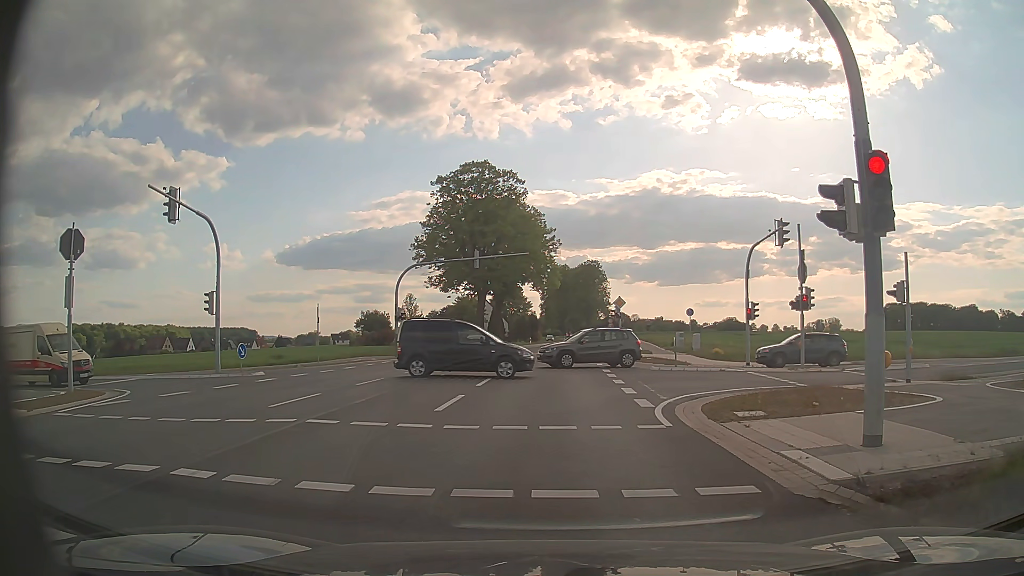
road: secondary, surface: asphalt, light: Day
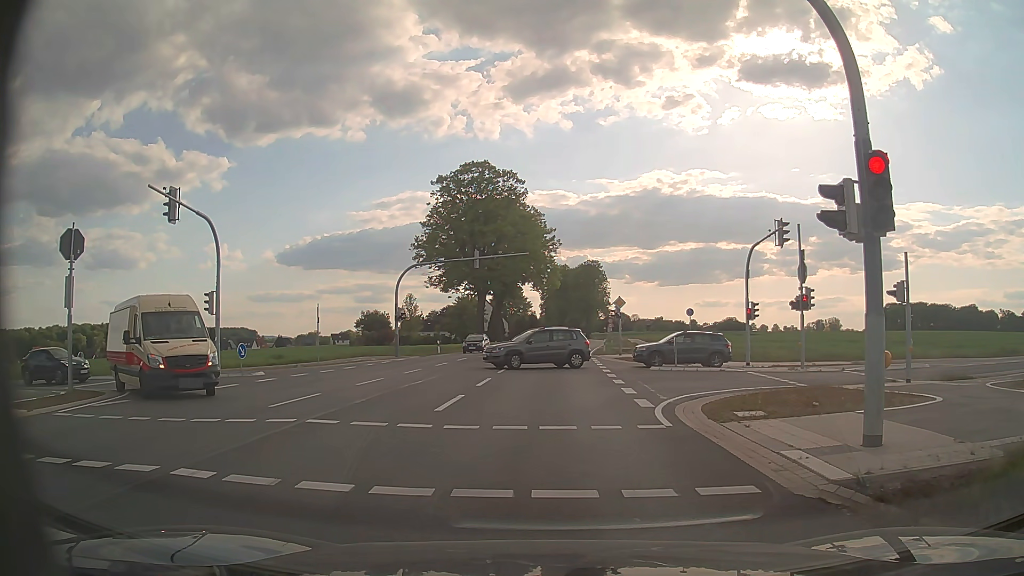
(0.0, 0.0) m; 0°
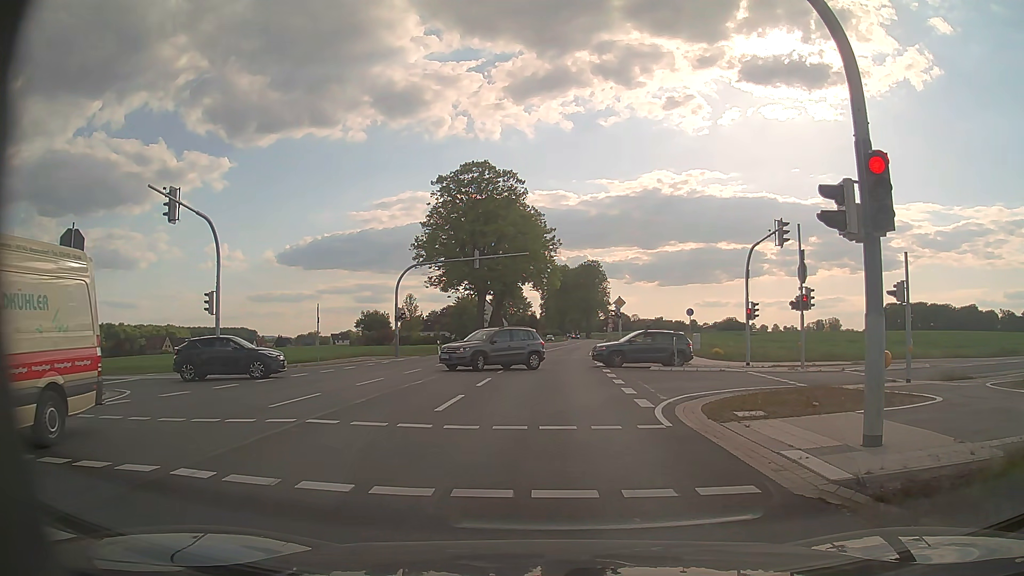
(0.0, 0.0) m; 0°
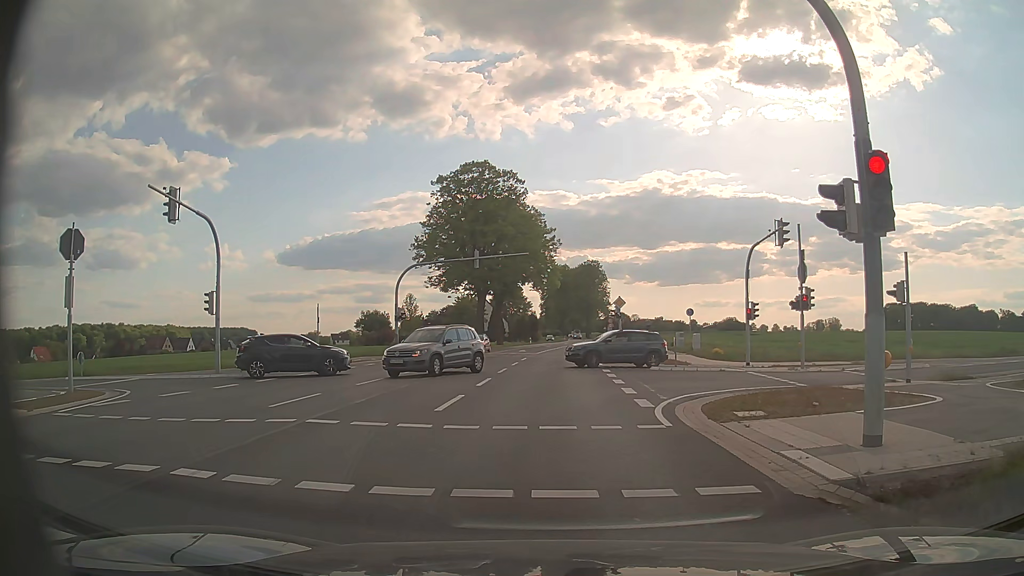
(0.0, 0.0) m; 0°
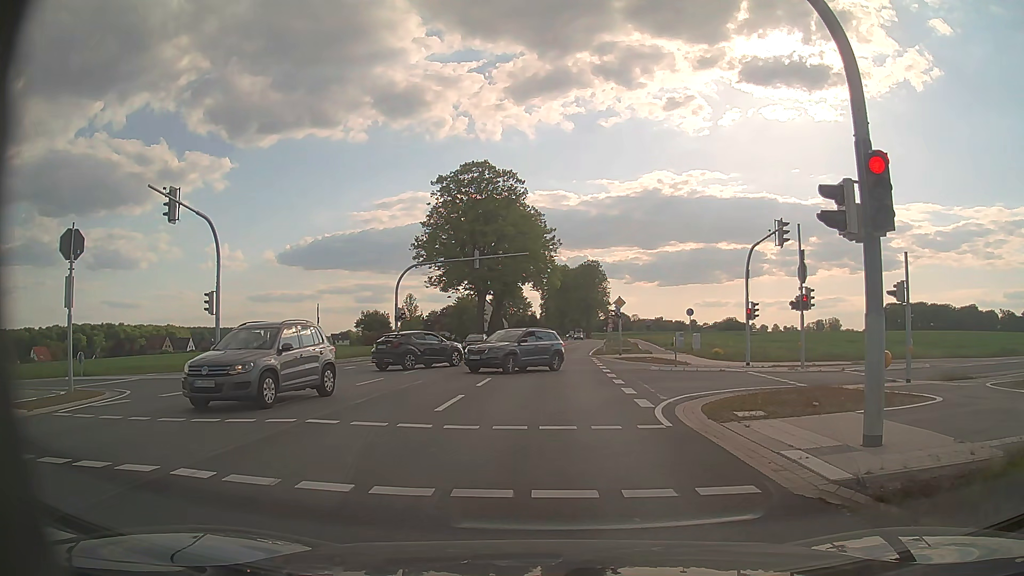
(0.0, 0.0) m; 0°
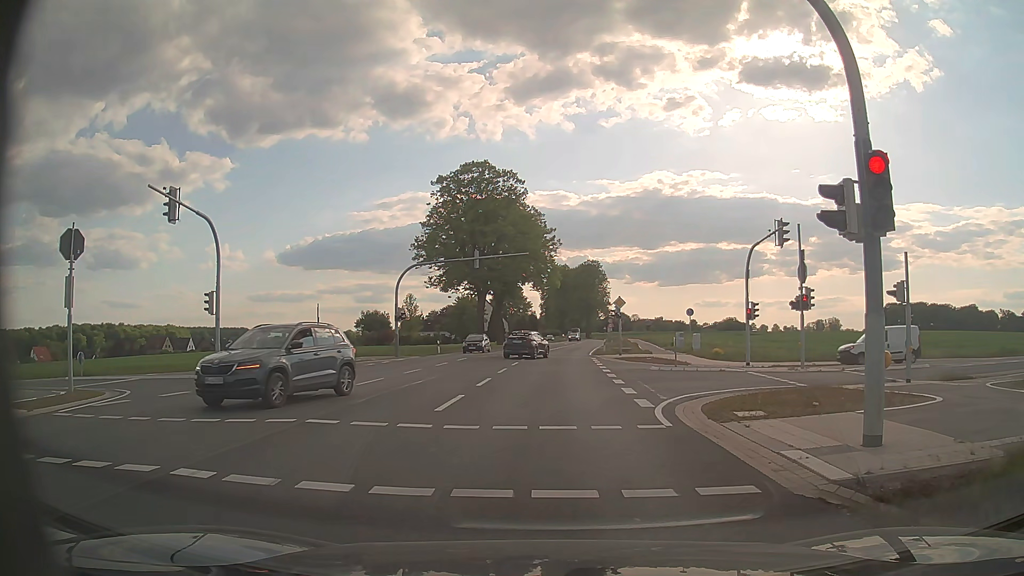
(0.0, 0.0) m; 0°
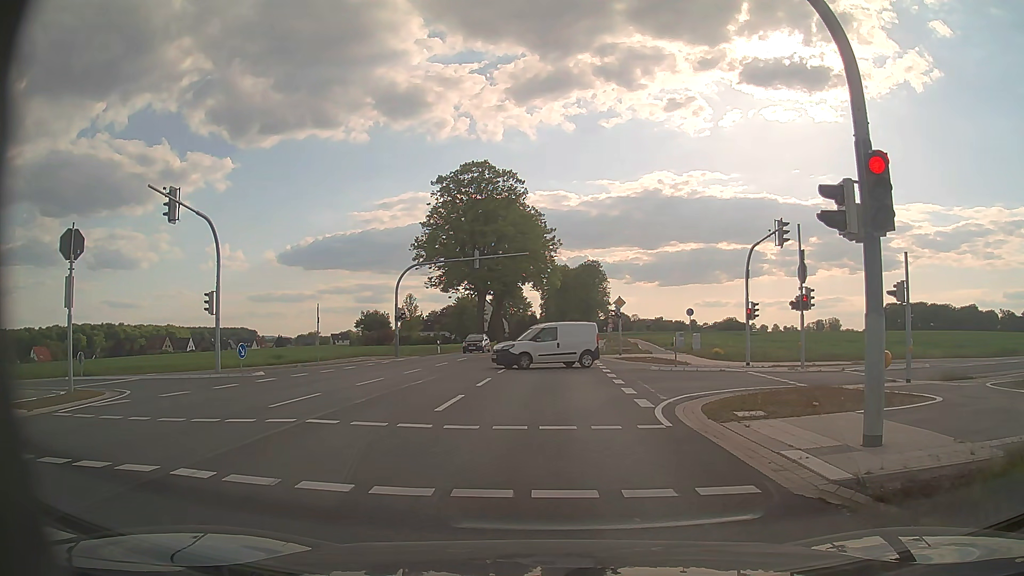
(0.0, 0.0) m; 0°
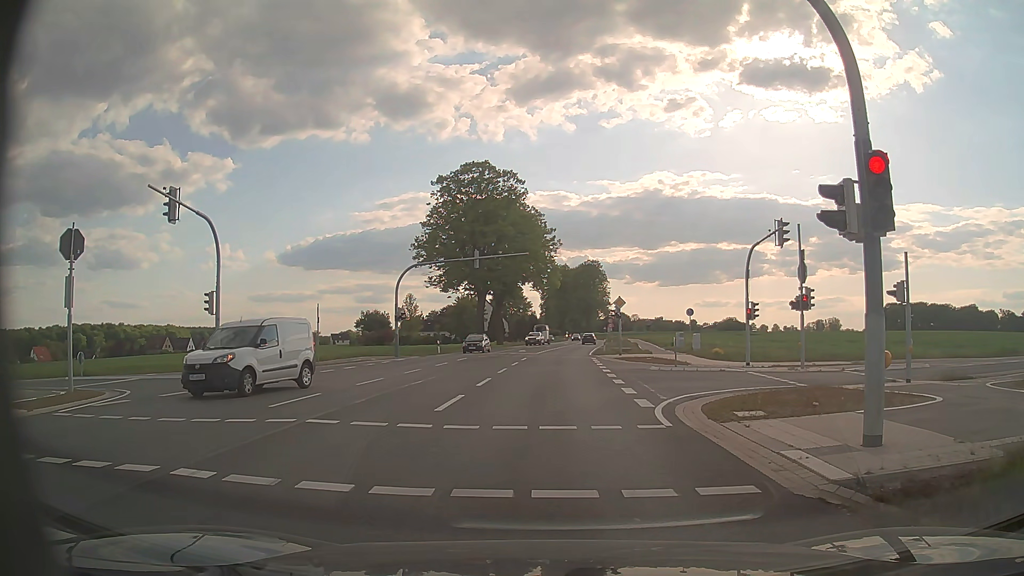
(0.0, 0.0) m; 0°
(0, +10) (0, +20) (0, +30) (+1, +40) (+1, +50) (+2, +60) (+3, +70) (+4, +80) (+5, +90) (+6, +100) m
